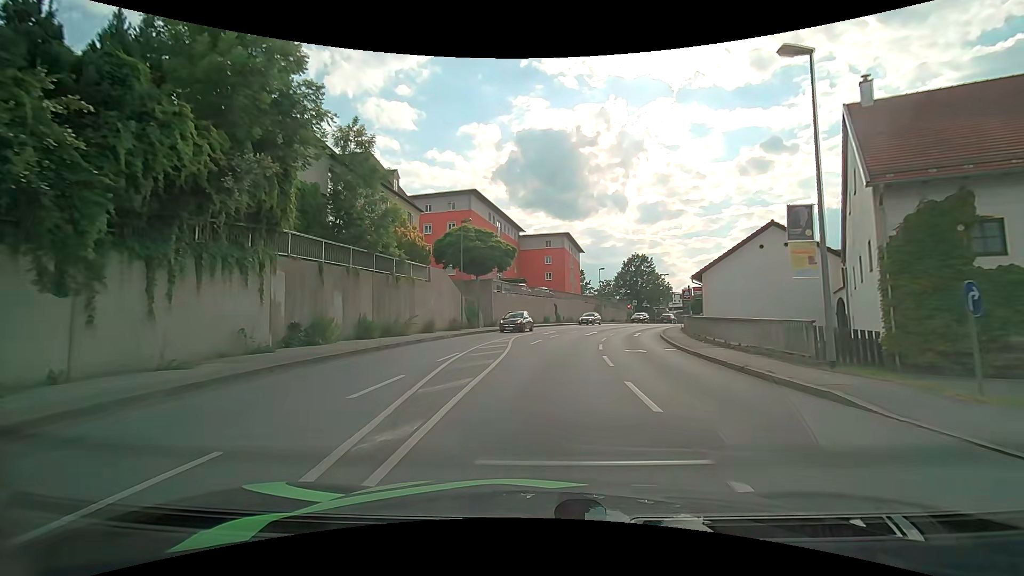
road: tertiary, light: Day
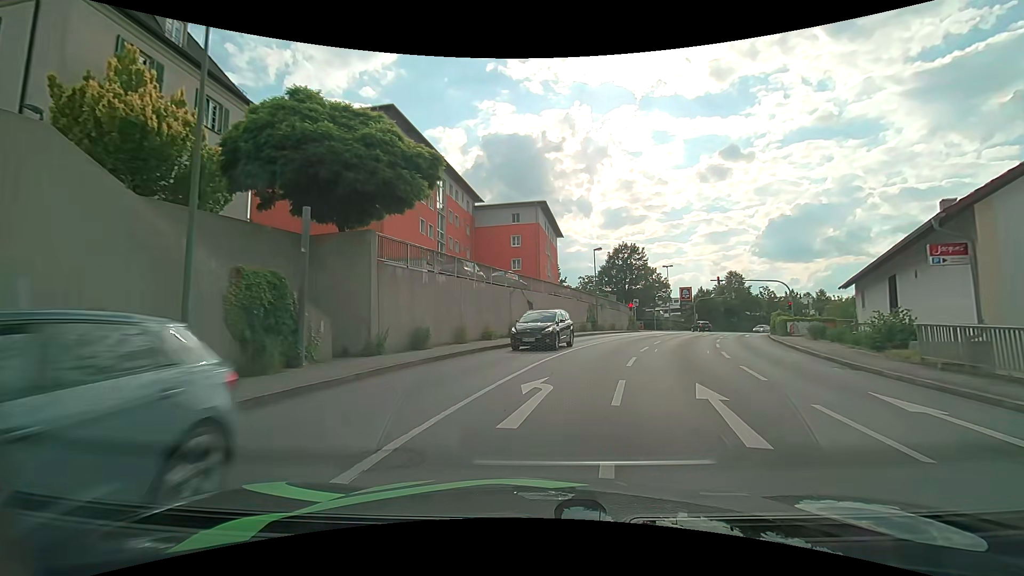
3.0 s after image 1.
(0.0, +26.2) m; +3°
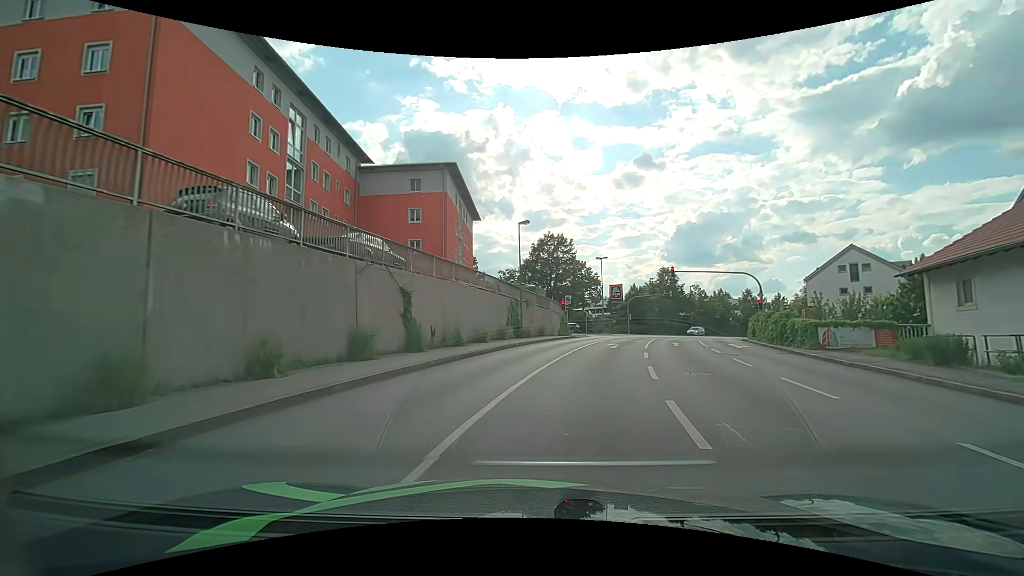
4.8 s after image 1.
(+1.1, +14.4) m; +9°
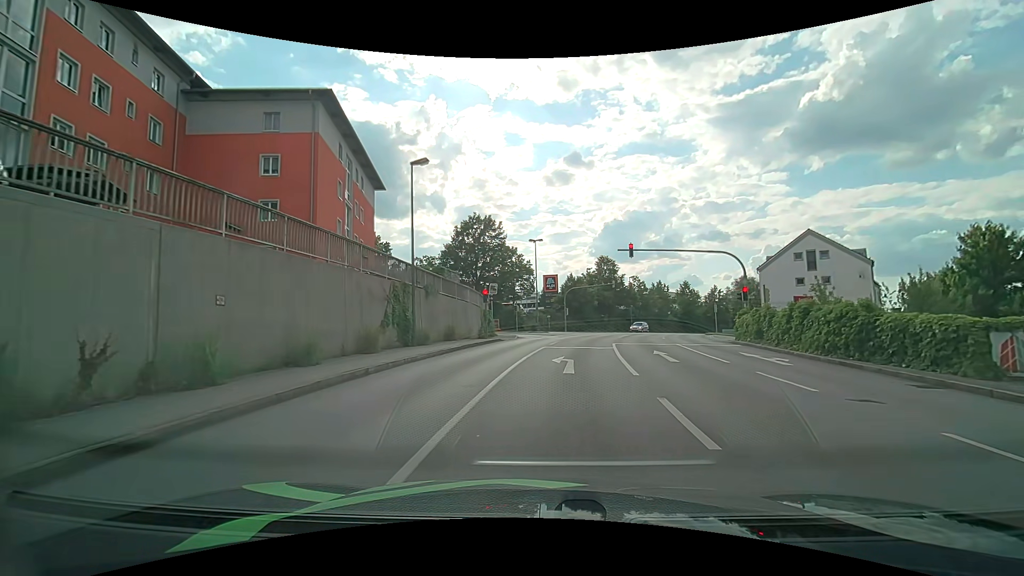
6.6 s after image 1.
(+1.0, +12.2) m; +8°
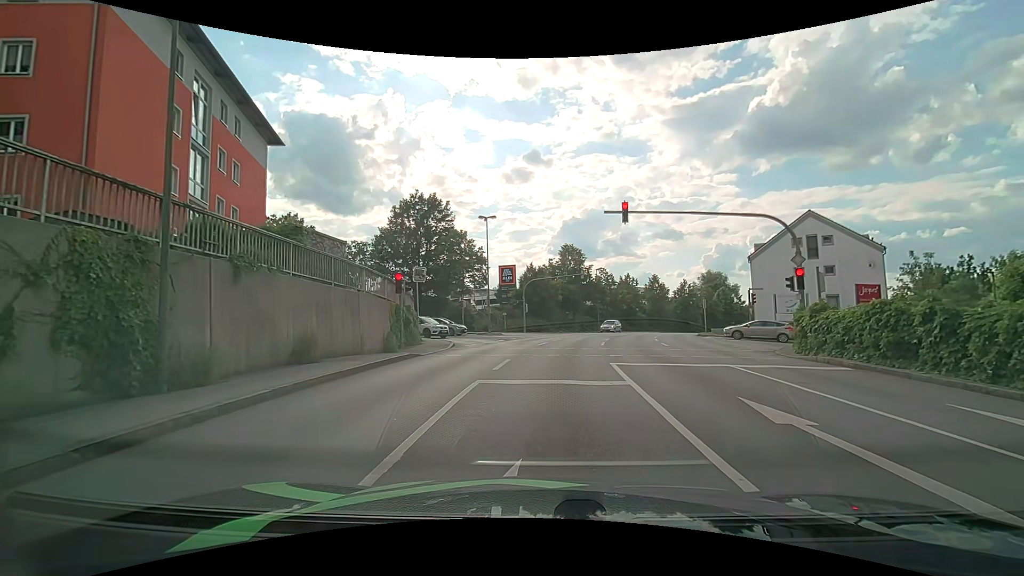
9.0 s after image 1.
(+0.4, +11.6) m; +4°
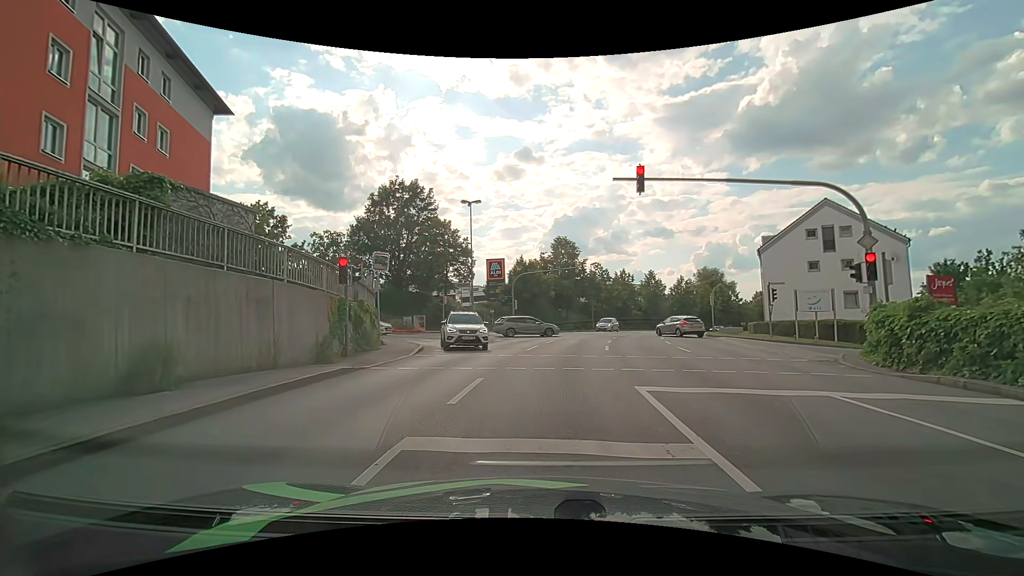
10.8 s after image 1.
(+0.1, +4.7) m; +3°
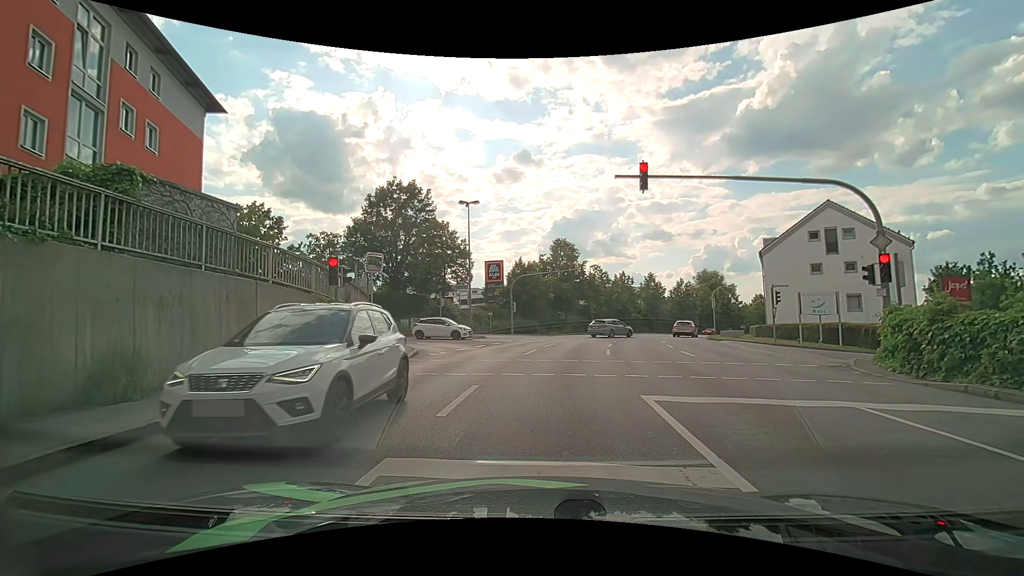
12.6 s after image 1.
(0.0, +0.7) m; 0°
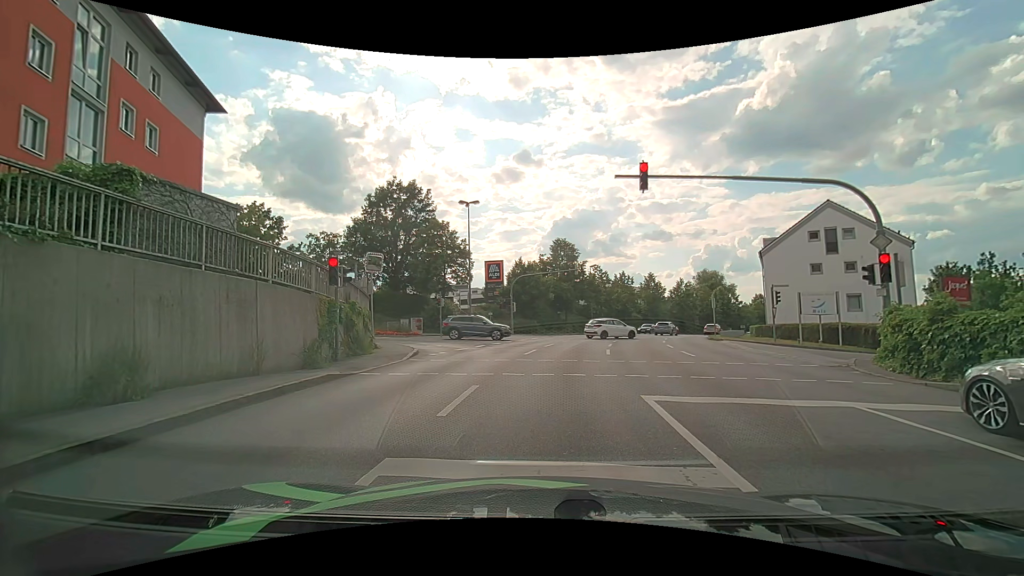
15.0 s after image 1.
(0.0, 0.0) m; 0°
(0, +10) (+1, +20) (+2, +30) (+2, +40) (-5, +45) (-15, +46) (-25, +46) (-35, +47) (-45, +47) (-55, +48) m
